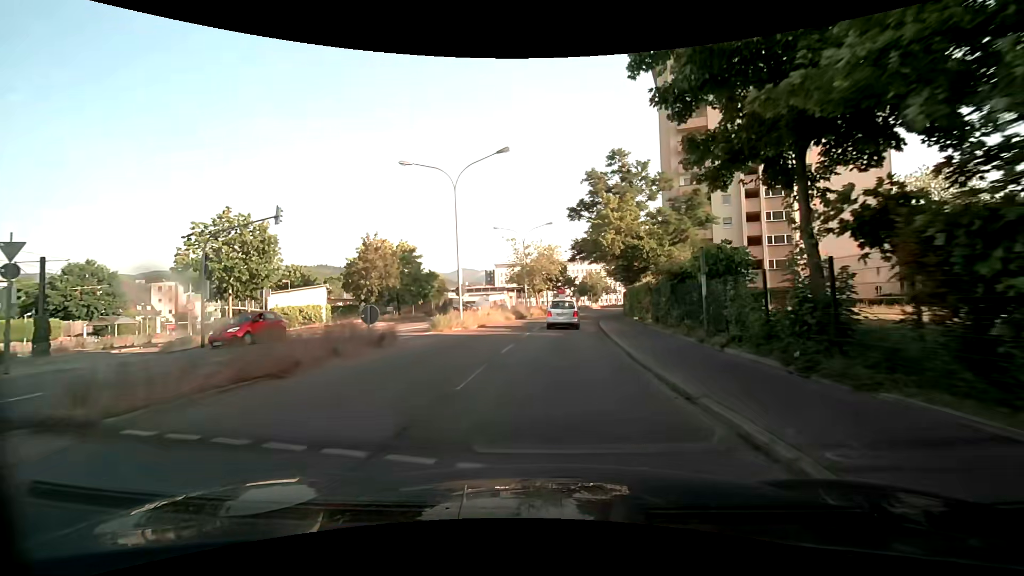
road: secondary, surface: asphalt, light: Day
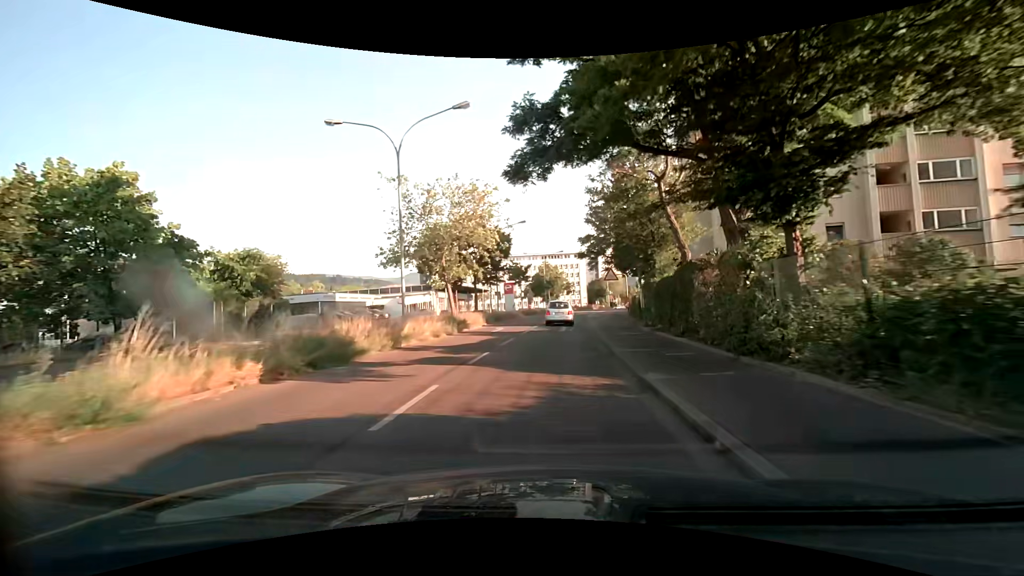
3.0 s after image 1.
(+1.1, +32.3) m; +4°
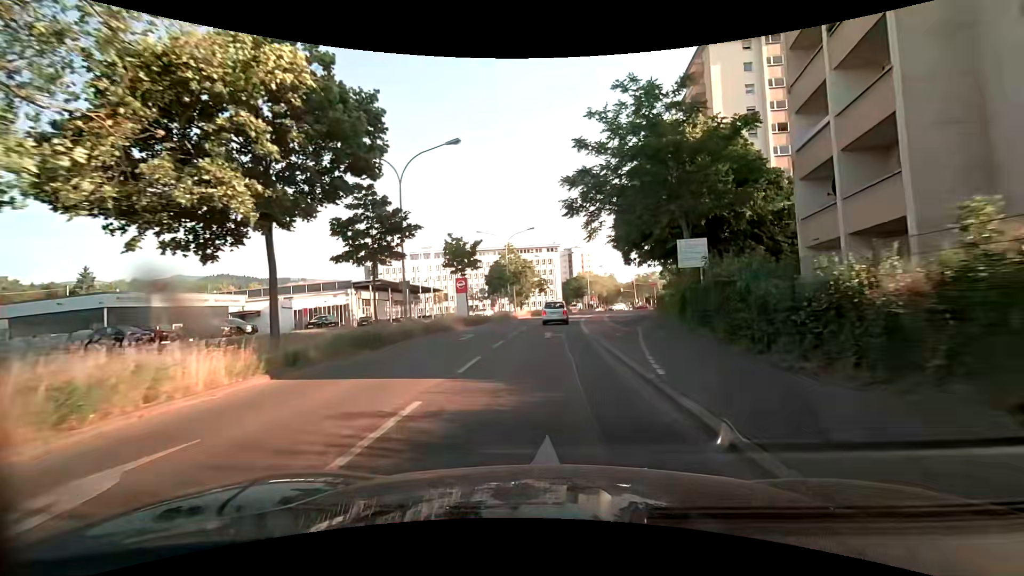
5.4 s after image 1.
(+0.8, +25.2) m; +4°
